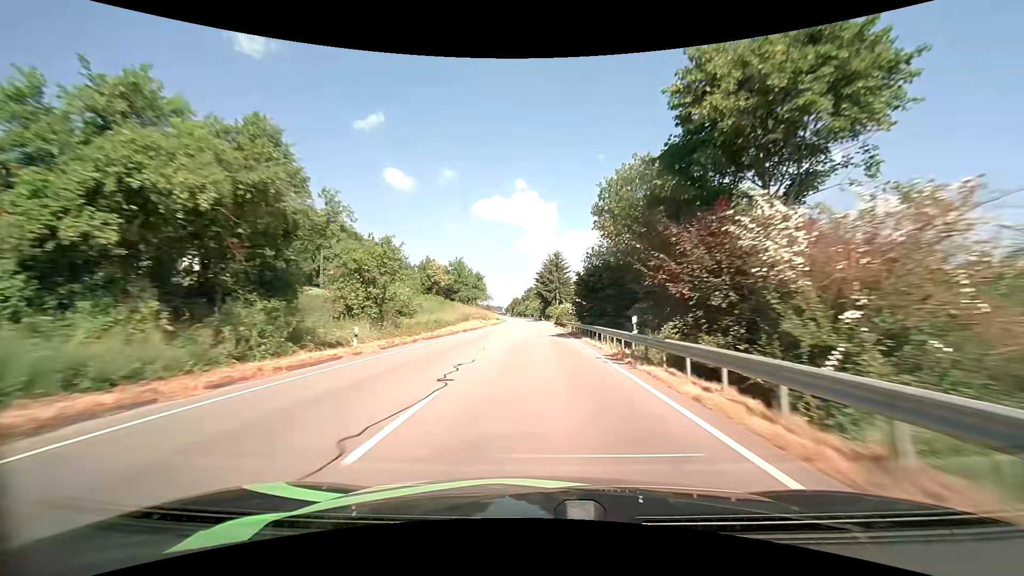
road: primary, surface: asphalt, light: Day
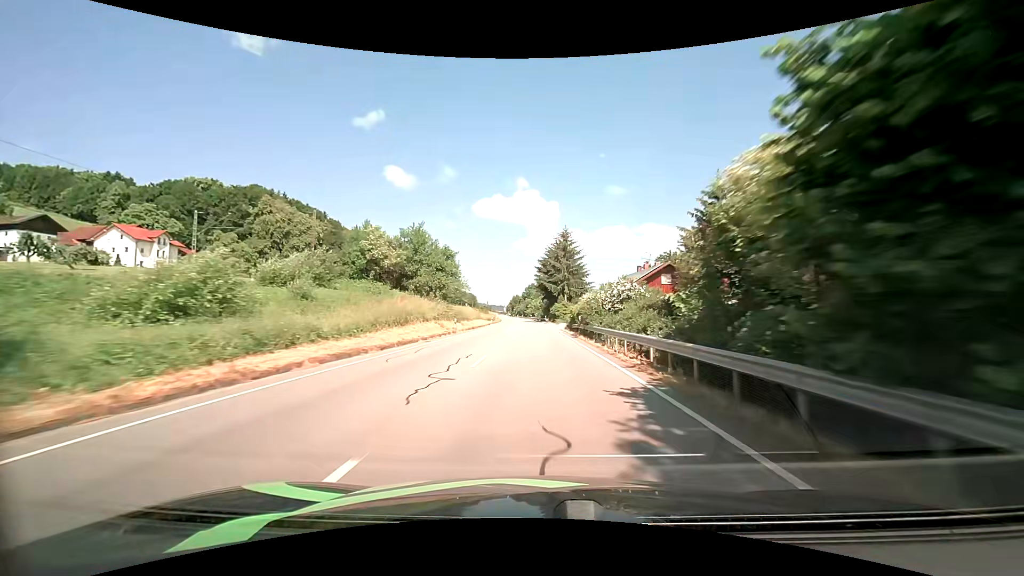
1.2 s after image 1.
(-0.1, +28.5) m; 0°
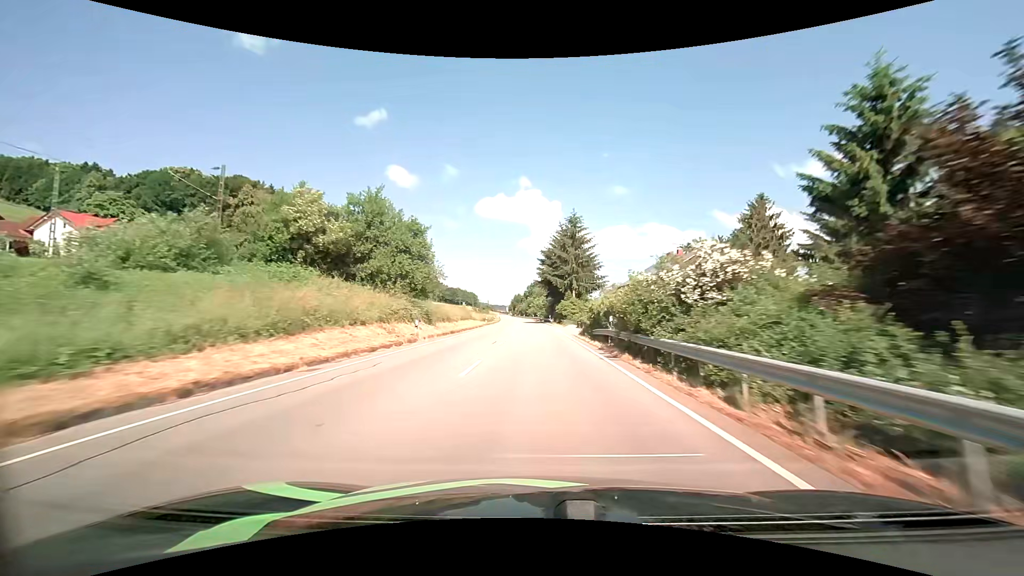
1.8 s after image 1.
(-0.1, +14.3) m; -1°
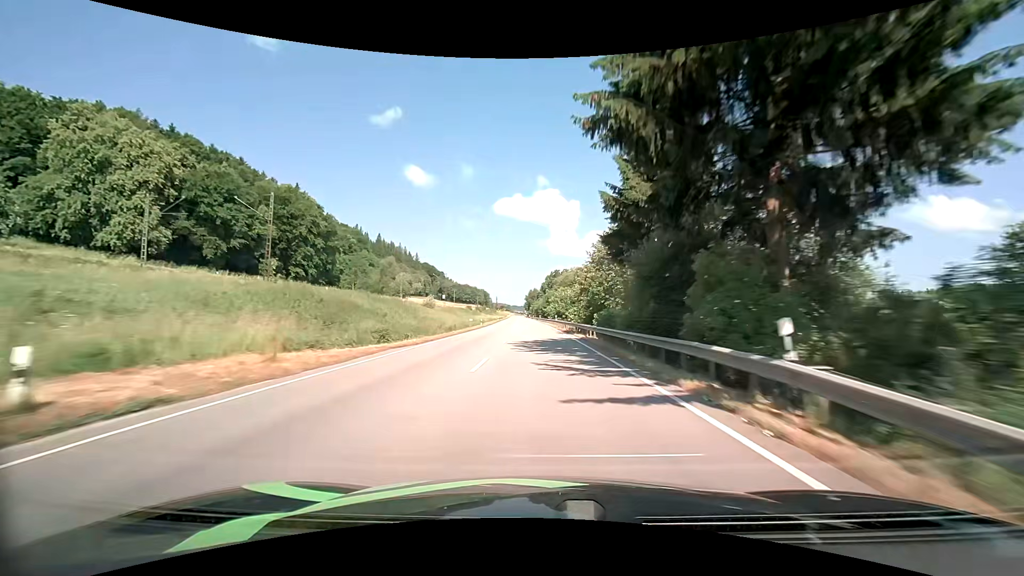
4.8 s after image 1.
(-1.0, +72.6) m; -2°
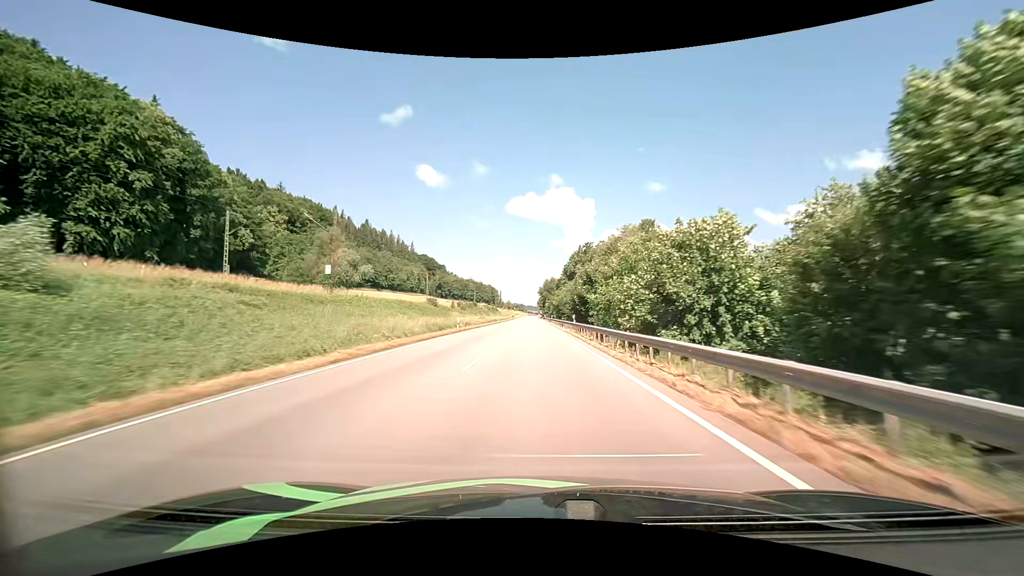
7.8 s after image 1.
(-1.1, +73.6) m; -2°
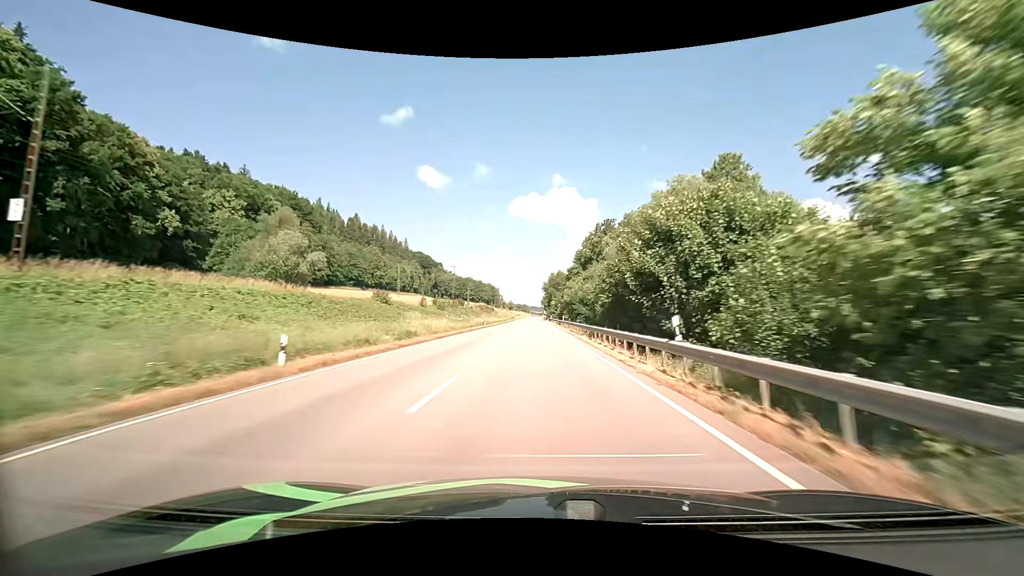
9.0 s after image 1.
(-0.1, +29.5) m; 0°
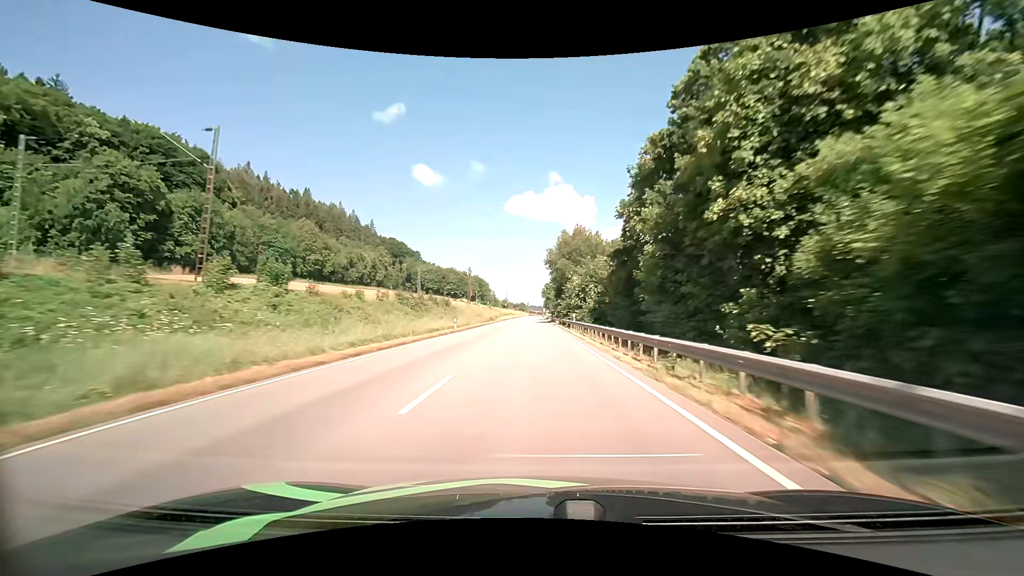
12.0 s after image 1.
(+0.1, +73.7) m; 0°
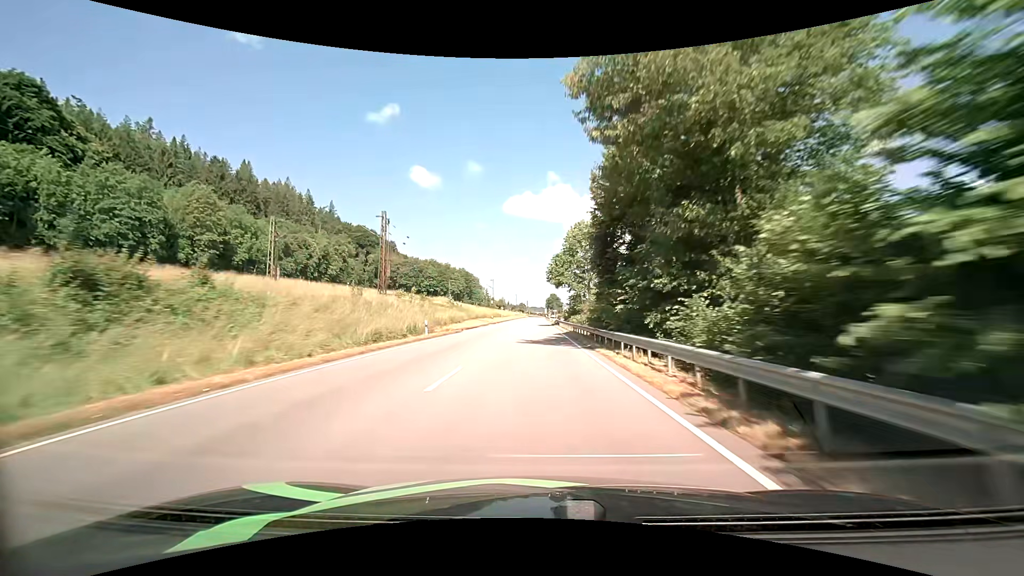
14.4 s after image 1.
(-0.1, +59.2) m; 0°
(0, +10) (0, +20) (0, +30) (0, +40) (0, +50) (0, +60) (0, +70) (0, +80) (0, +90) (0, +100) m
